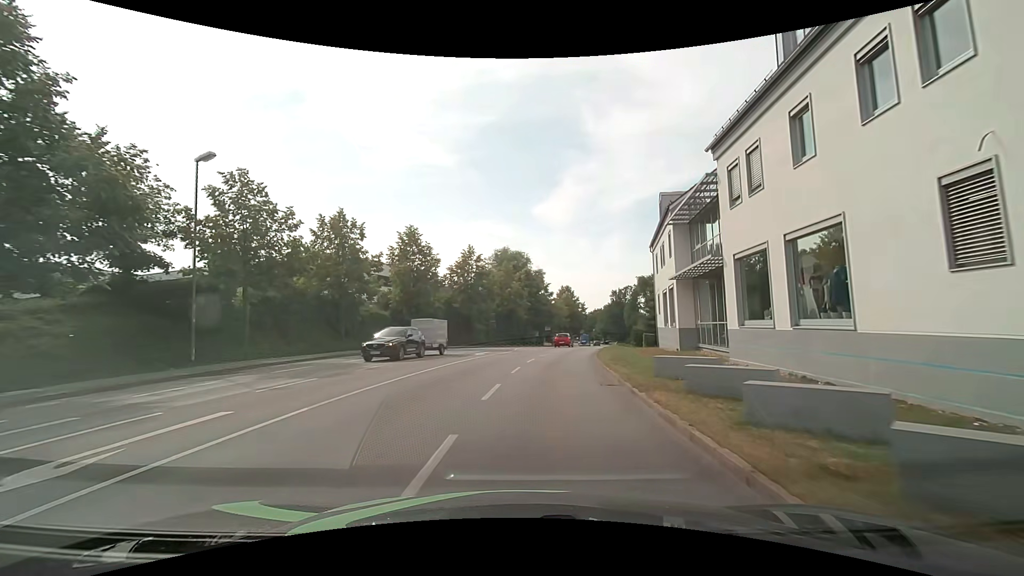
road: tertiary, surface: asphalt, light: Day
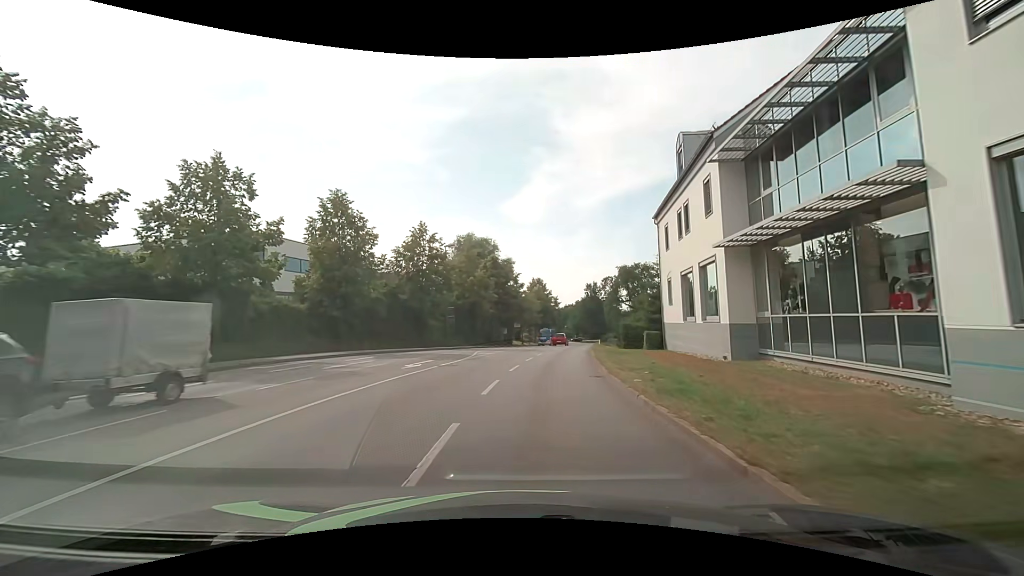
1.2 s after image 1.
(+0.3, +11.2) m; +3°
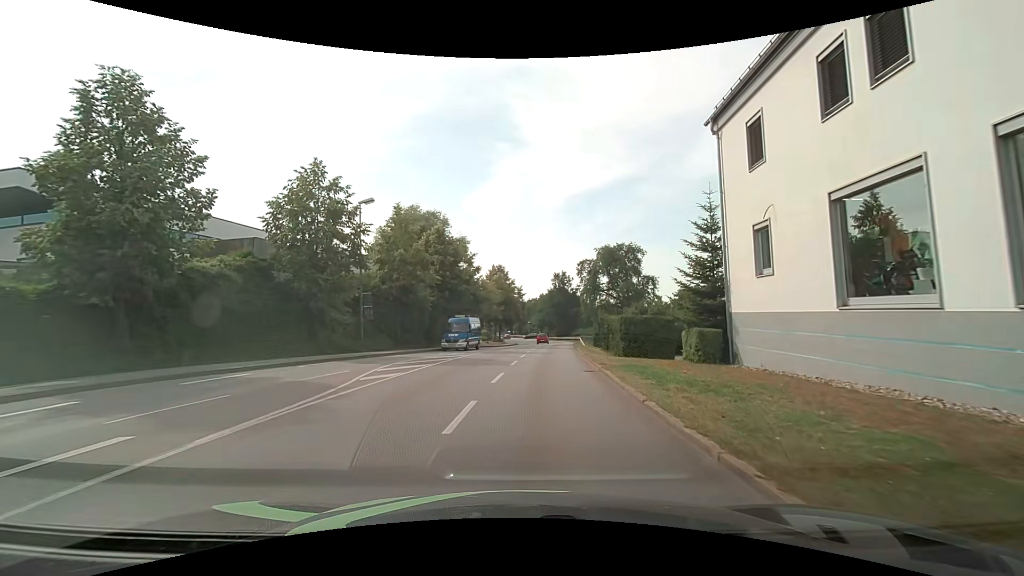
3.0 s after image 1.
(+0.7, +15.7) m; +5°
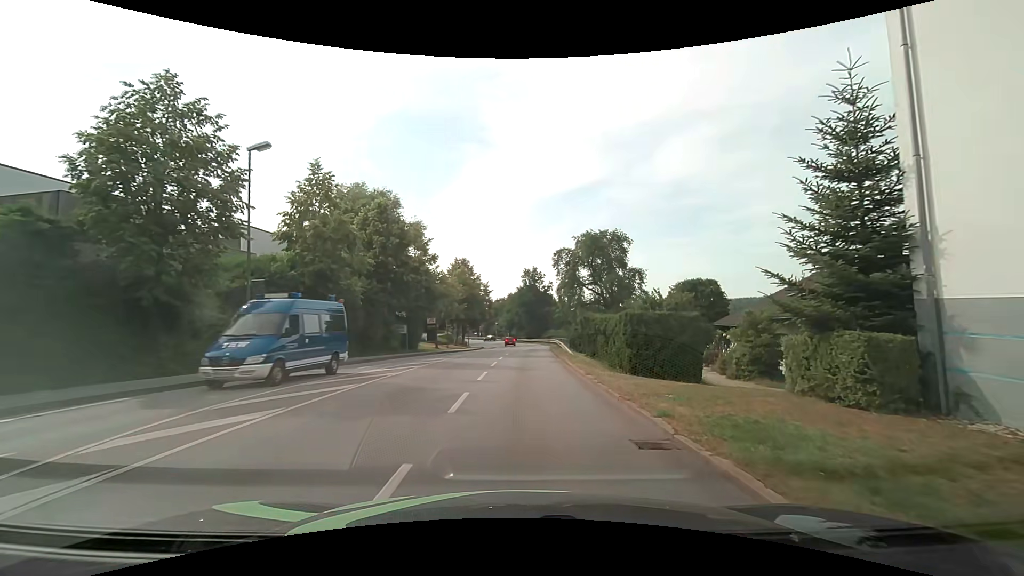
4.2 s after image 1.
(+0.2, +10.0) m; +4°
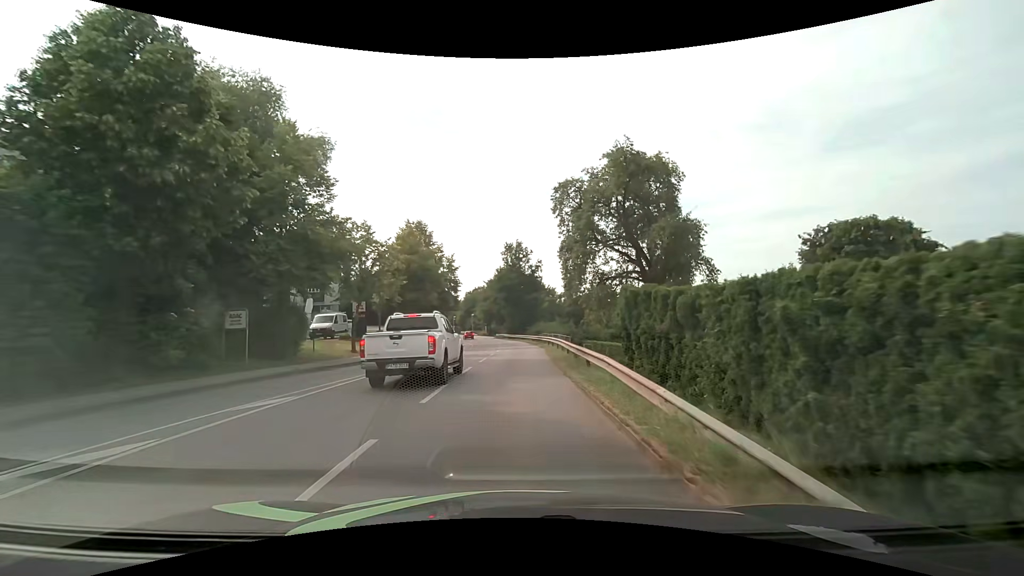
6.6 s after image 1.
(+0.7, +23.1) m; +2°
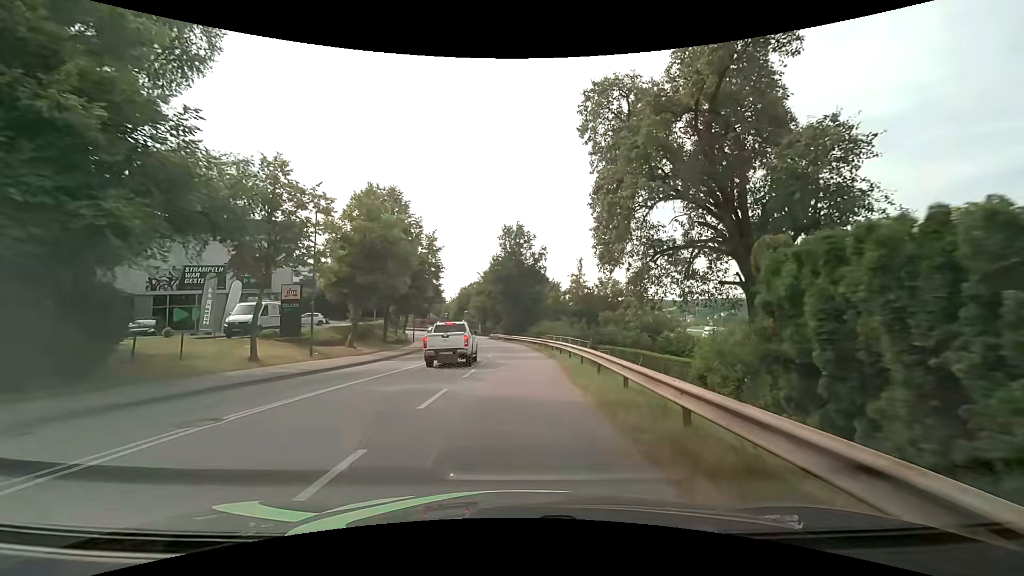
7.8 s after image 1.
(0.0, +12.5) m; 0°
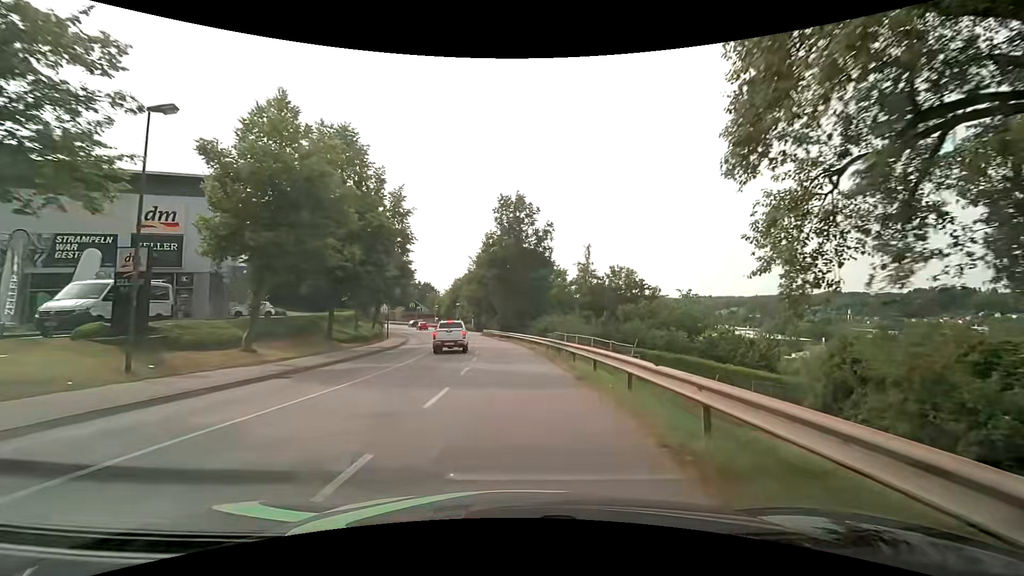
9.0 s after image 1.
(+0.1, +12.2) m; +1°
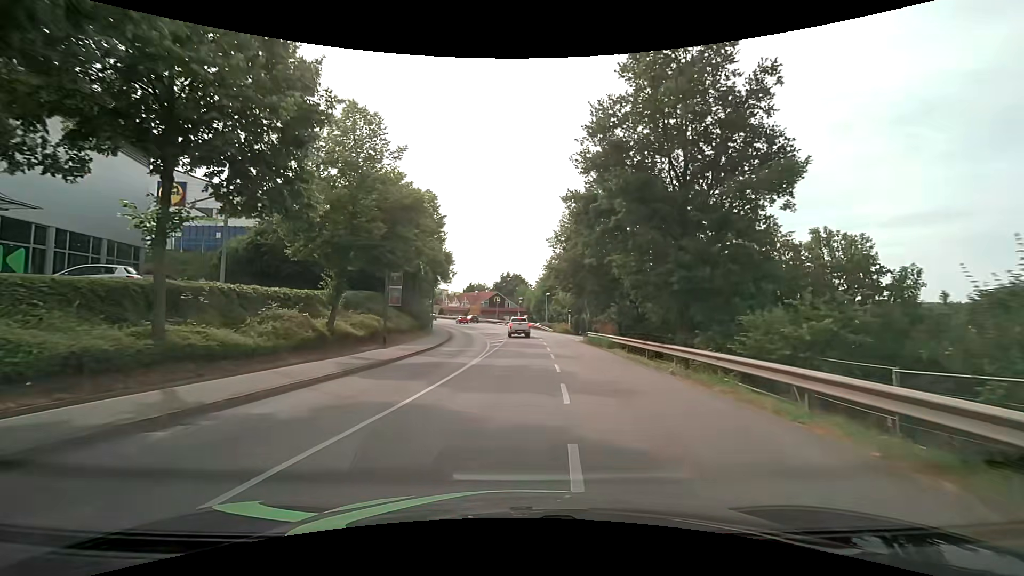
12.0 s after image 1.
(-2.2, +29.5) m; -11°
(0, +10) (0, +20) (0, +30) (0, +40) (-1, +50) (-2, +60) (-4, +70) (-6, +80) (-8, +89) (-12, +99) m
